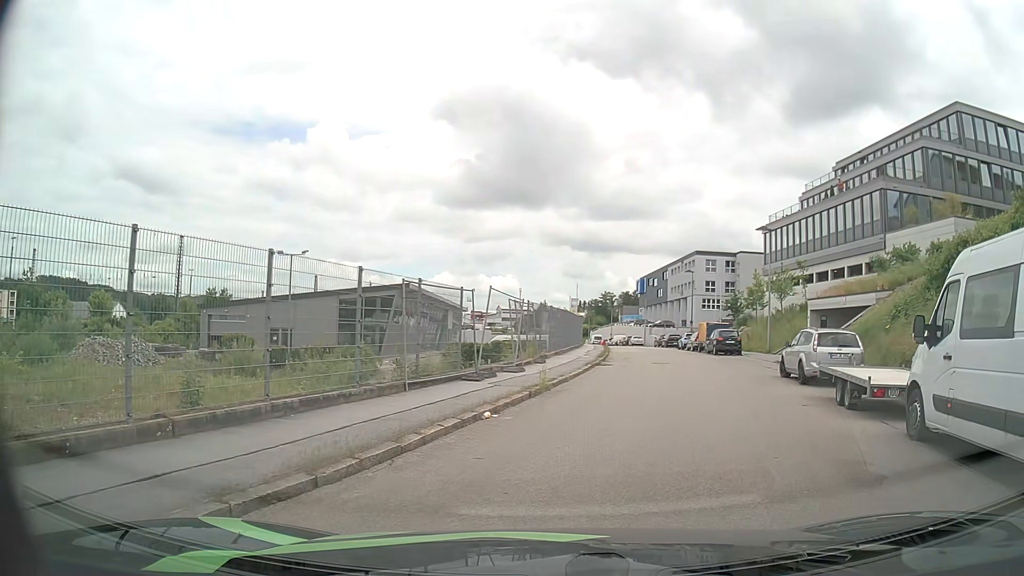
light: Day
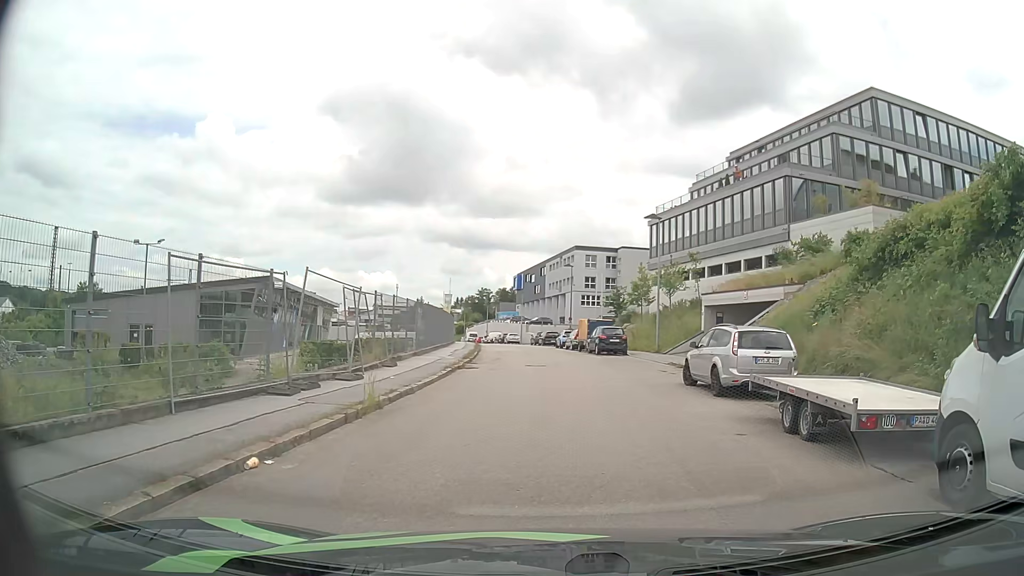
(+0.5, +4.0) m; +12°
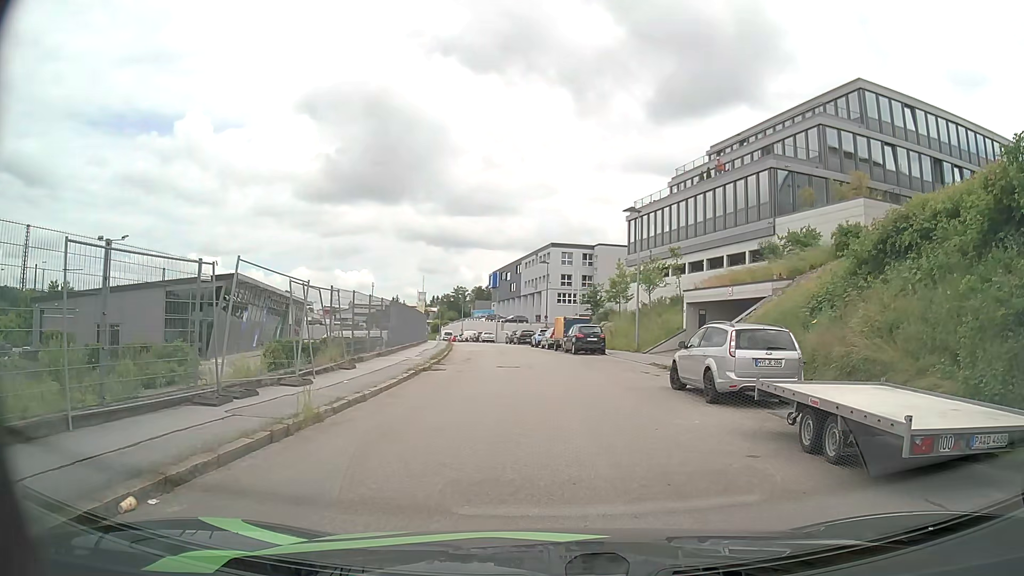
(0.0, +1.8) m; +2°
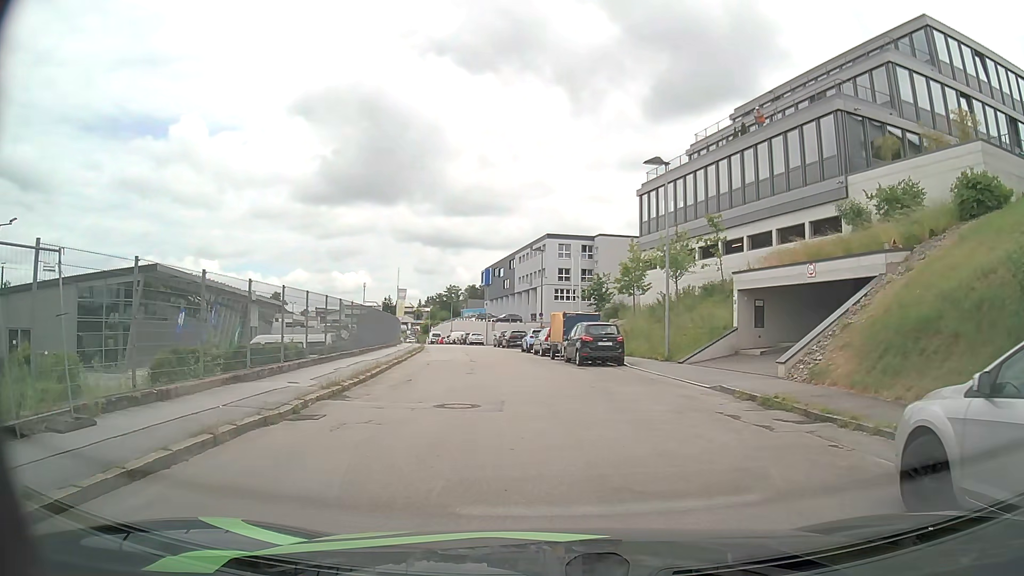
(+0.2, +11.1) m; 0°
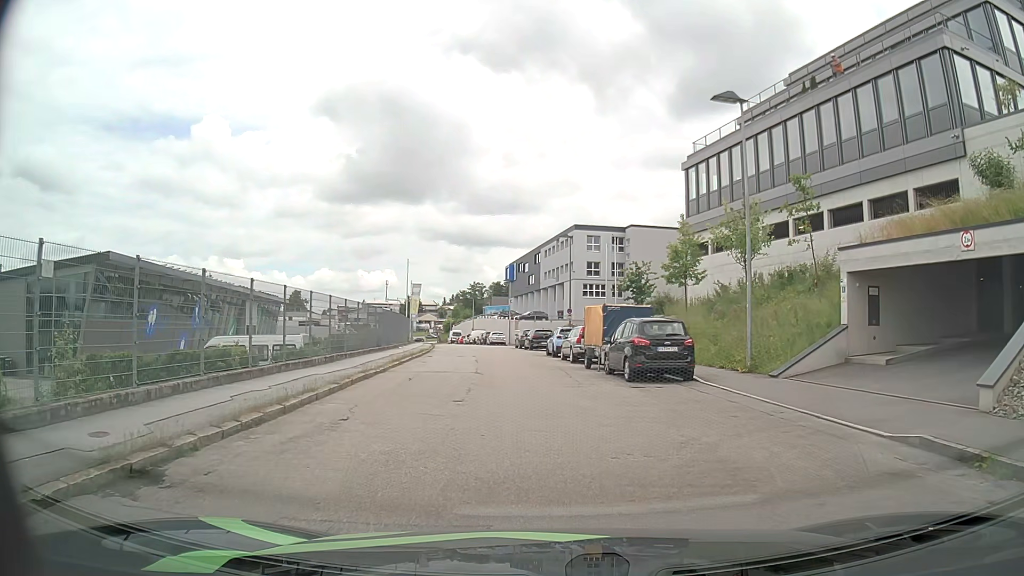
(-0.1, +7.7) m; -2°
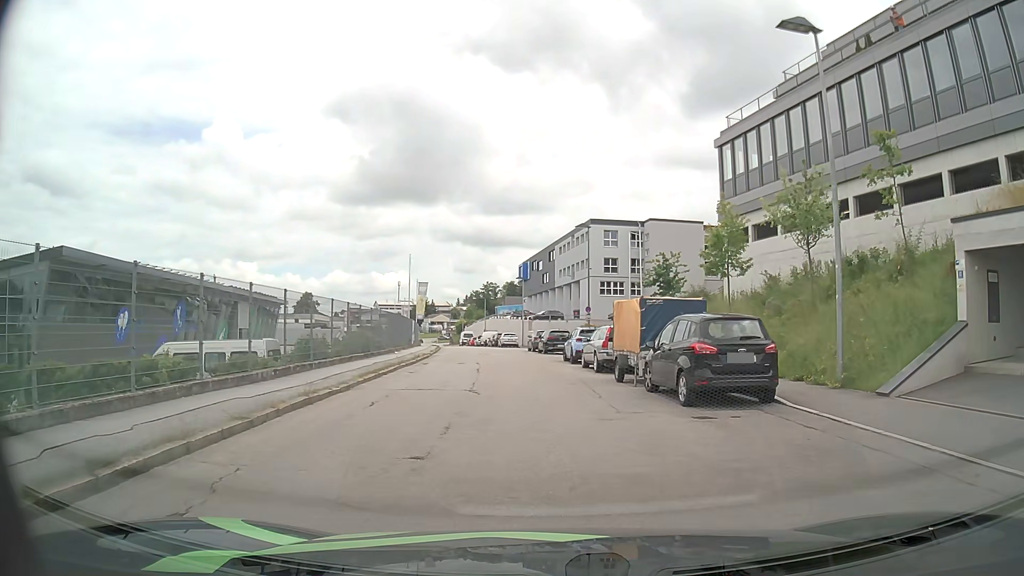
(0.0, +5.1) m; -1°
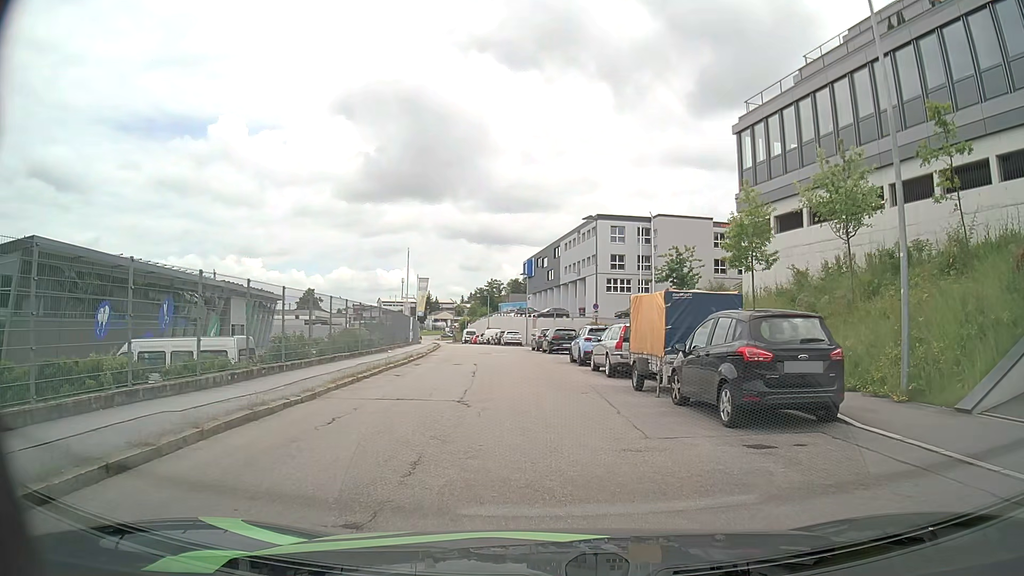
(0.0, +2.6) m; -1°
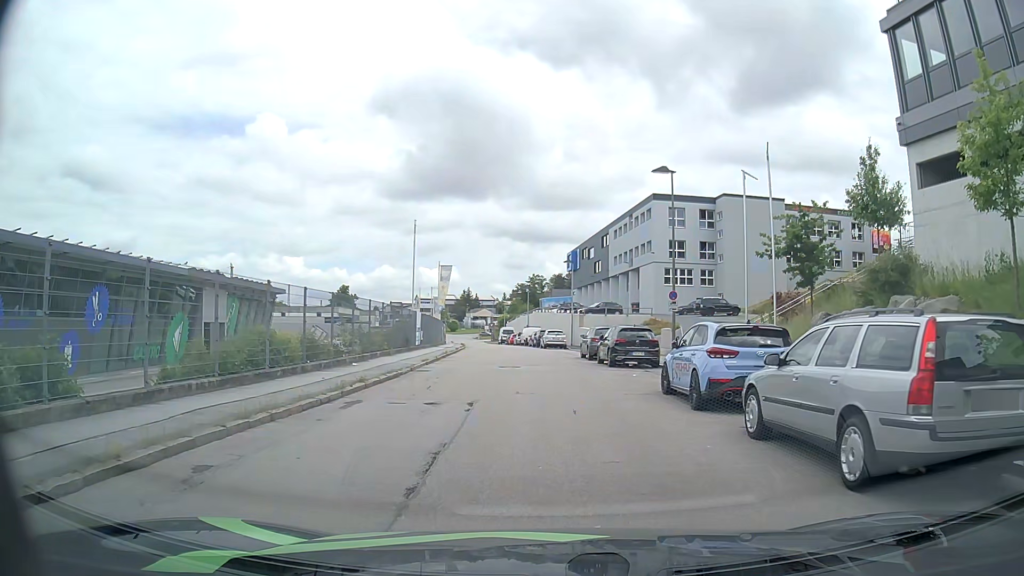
(-0.3, +12.9) m; -3°
(0, +10) (0, +20) (0, +30) (-1, +40) (-1, +50) (-3, +60) (-4, +70) (-5, +80) (-7, +90) (-8, +99) m
